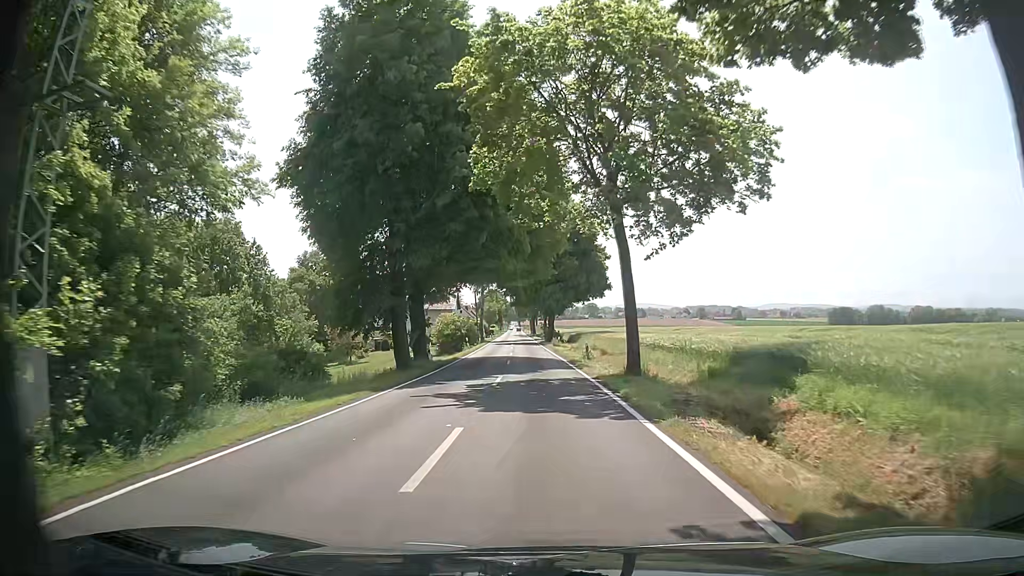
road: tertiary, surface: asphalt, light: Day
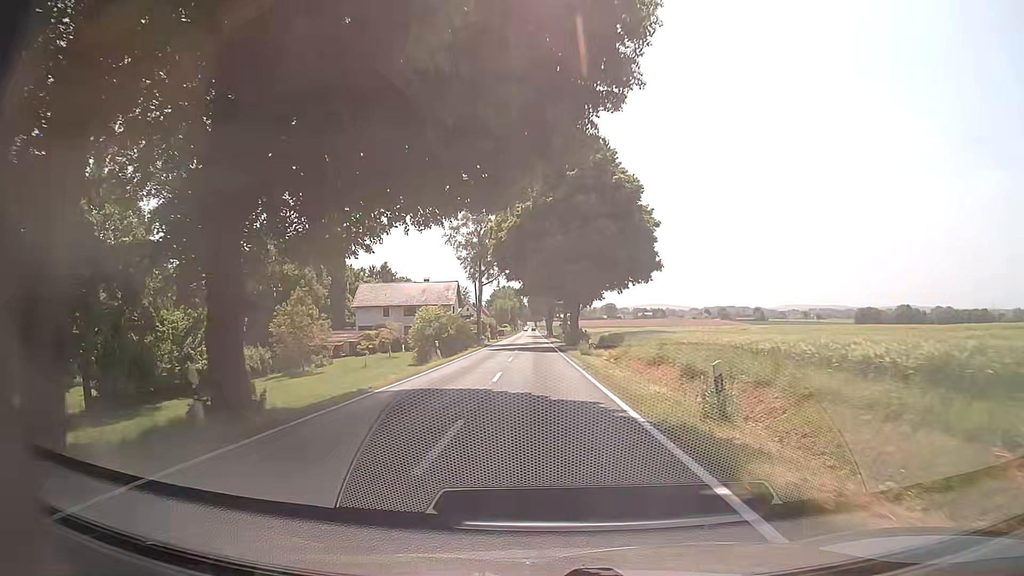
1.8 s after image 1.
(-0.3, +23.4) m; -2°
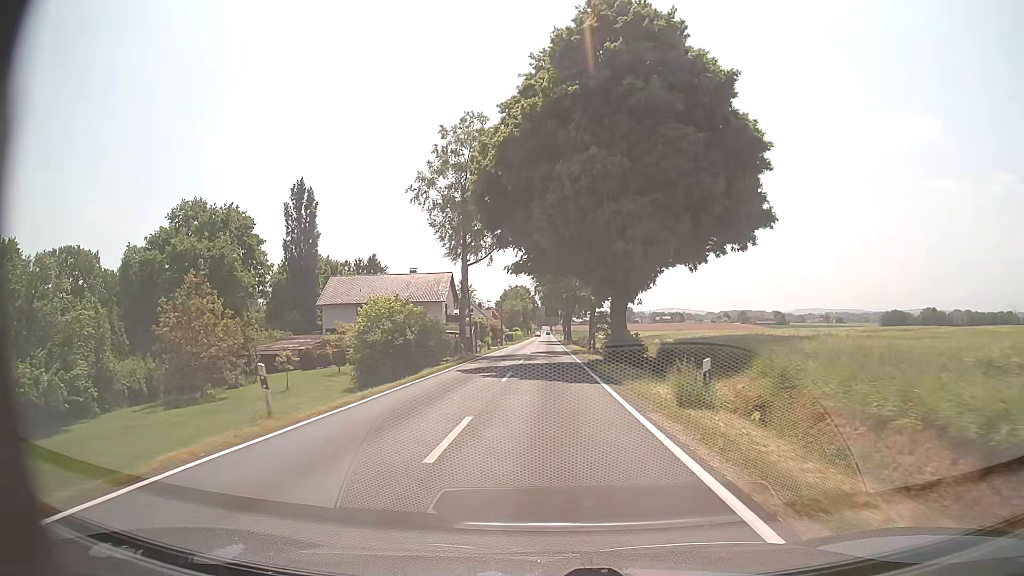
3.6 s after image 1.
(-0.1, +23.3) m; -1°
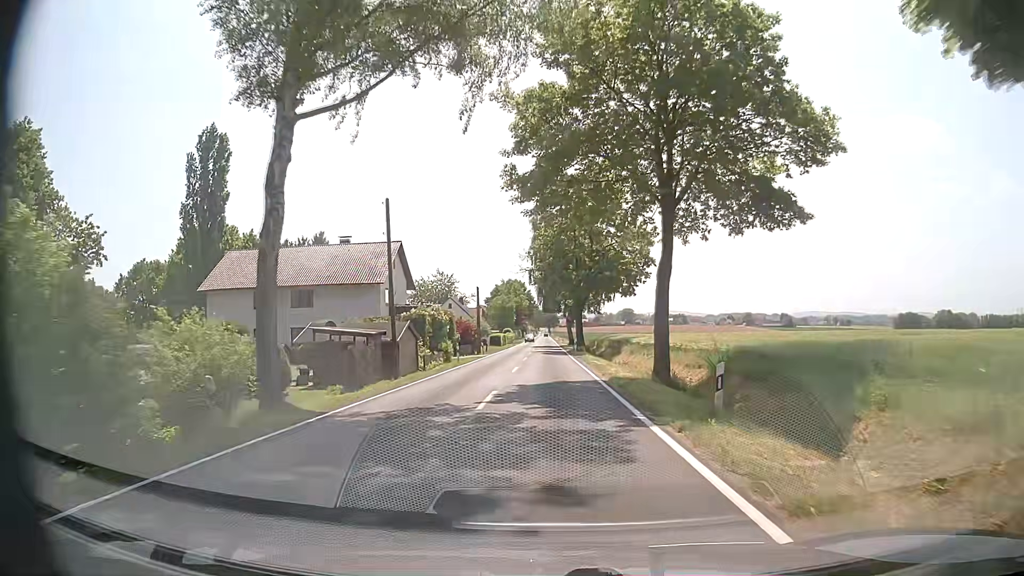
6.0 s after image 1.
(-0.1, +31.0) m; 0°
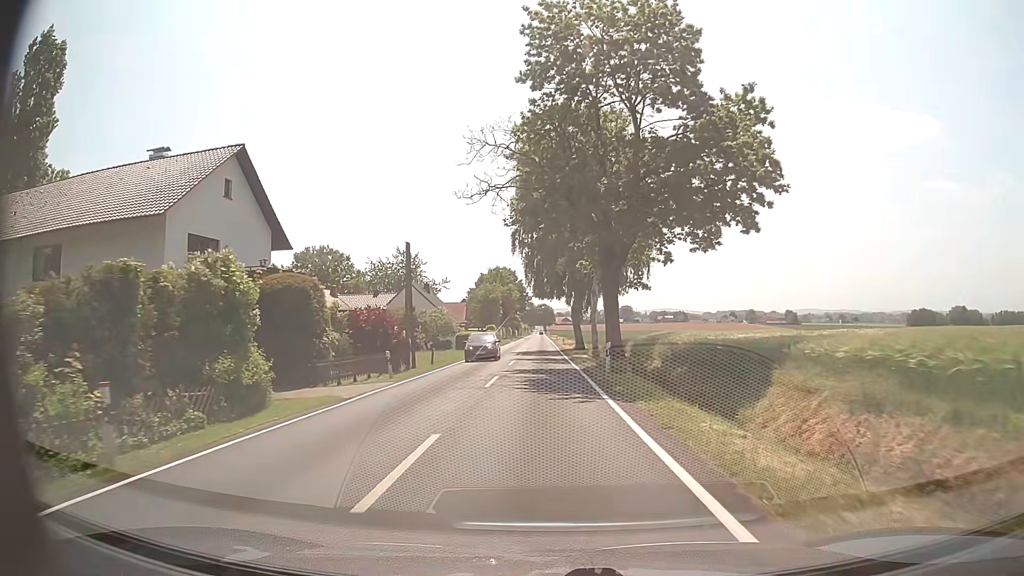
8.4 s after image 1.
(0.0, +31.0) m; 0°
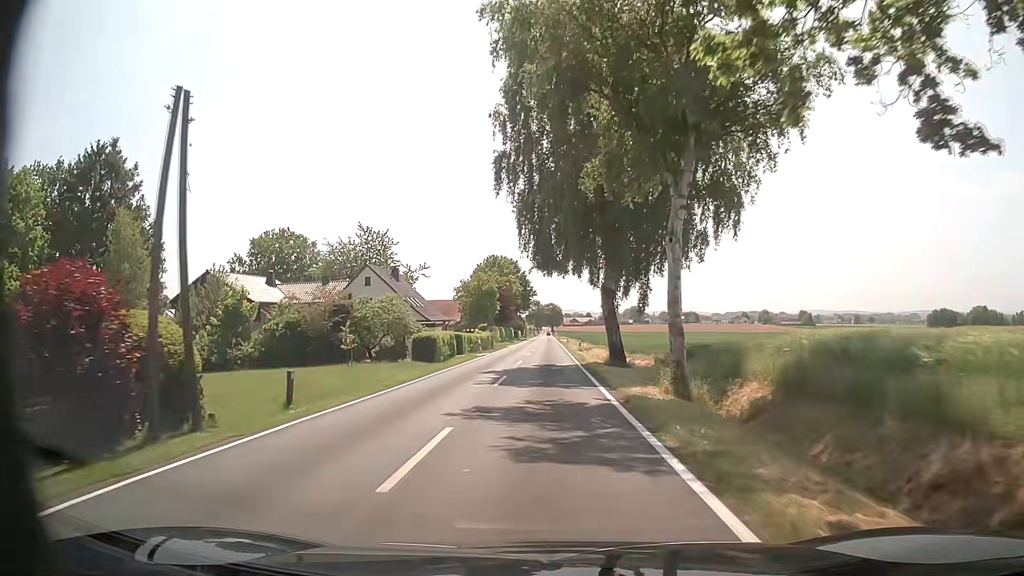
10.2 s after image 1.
(-0.2, +23.3) m; -1°
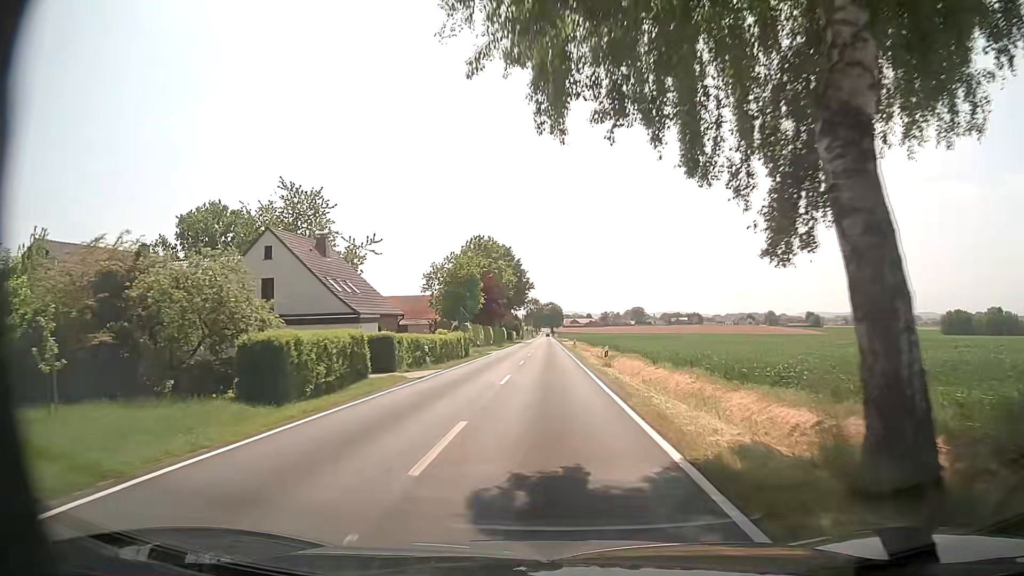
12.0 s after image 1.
(0.0, +23.3) m; 0°
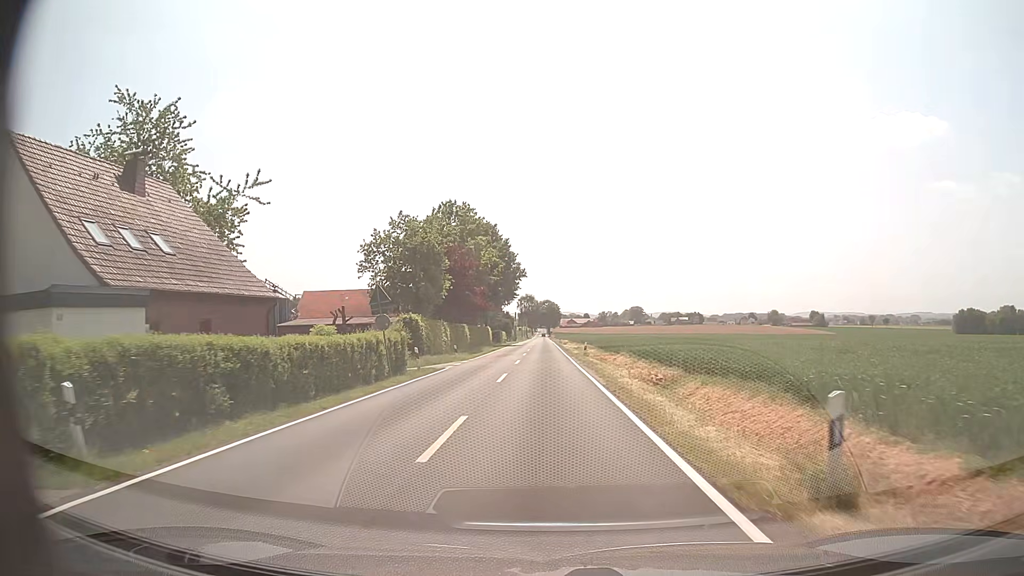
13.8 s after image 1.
(0.0, +23.2) m; 0°
(0, +10) (0, +20) (0, +30) (0, +40) (0, +50) (0, +60) (0, +70) (0, +80) (-1, +90) (-1, +100) m
